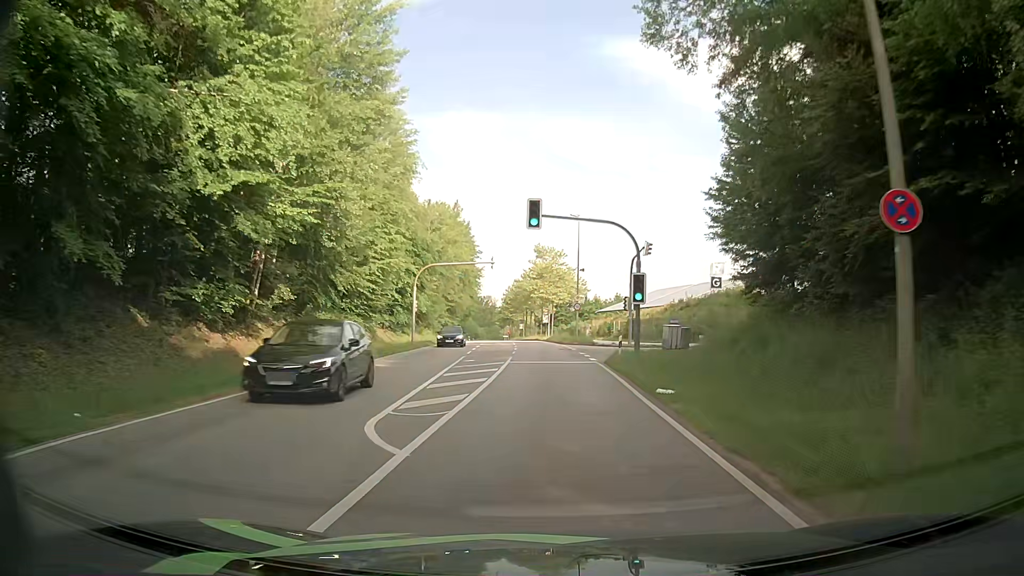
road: secondary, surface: asphalt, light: Day
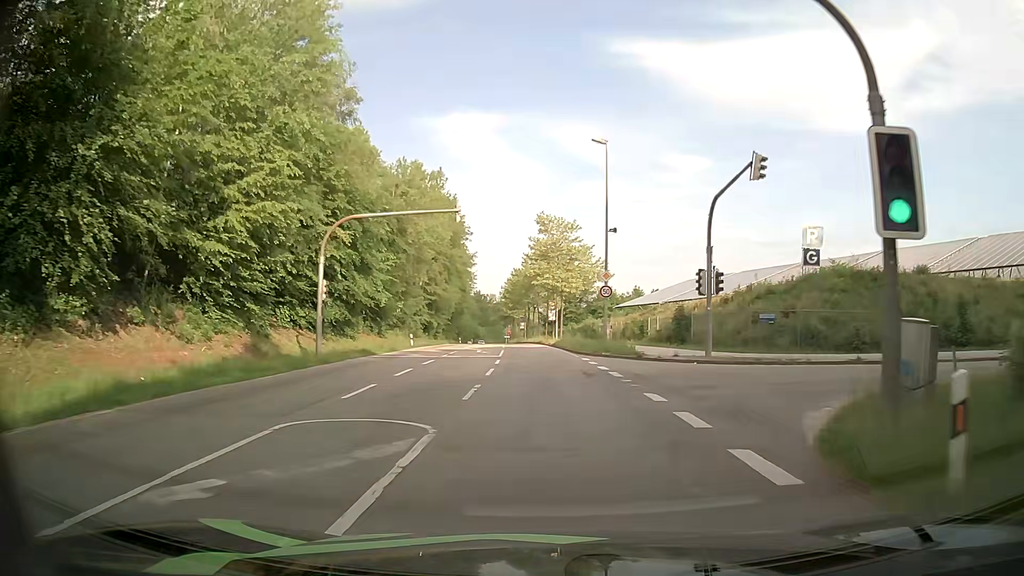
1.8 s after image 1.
(-0.3, +21.8) m; -1°
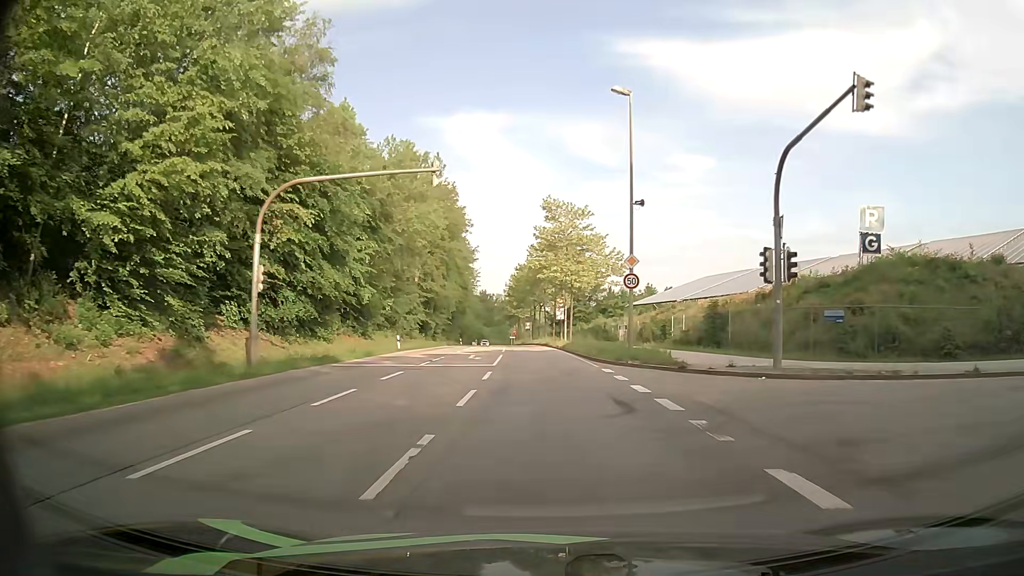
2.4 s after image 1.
(0.0, +7.2) m; -1°
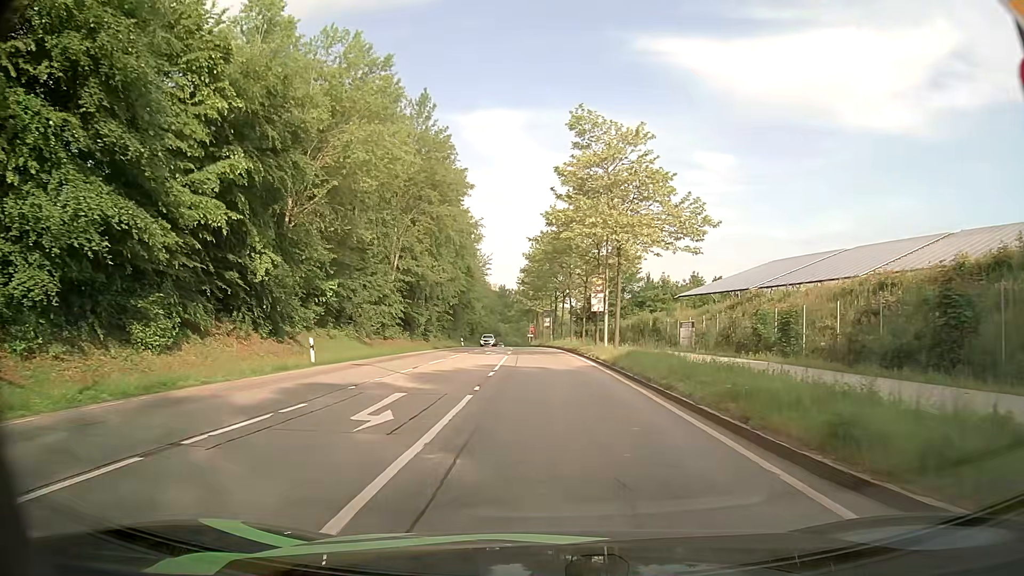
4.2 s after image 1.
(-0.3, +21.0) m; -2°
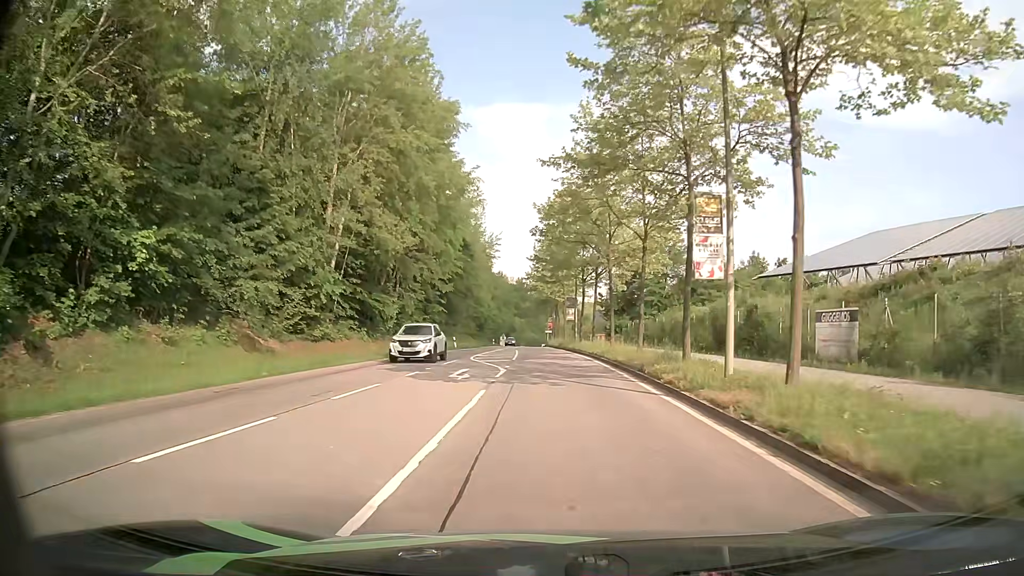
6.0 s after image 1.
(-0.2, +20.7) m; -1°
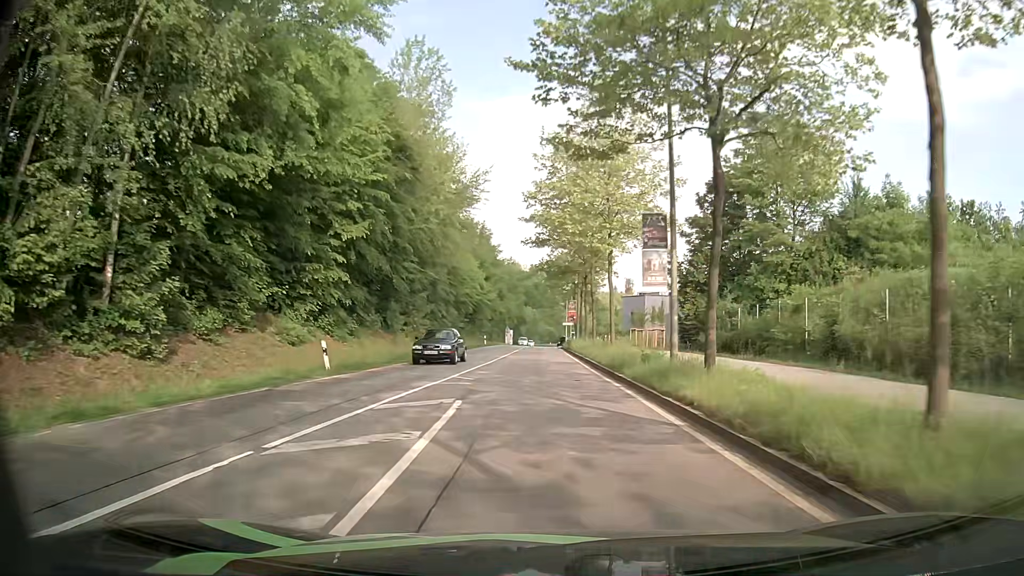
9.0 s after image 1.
(-0.3, +36.7) m; -2°
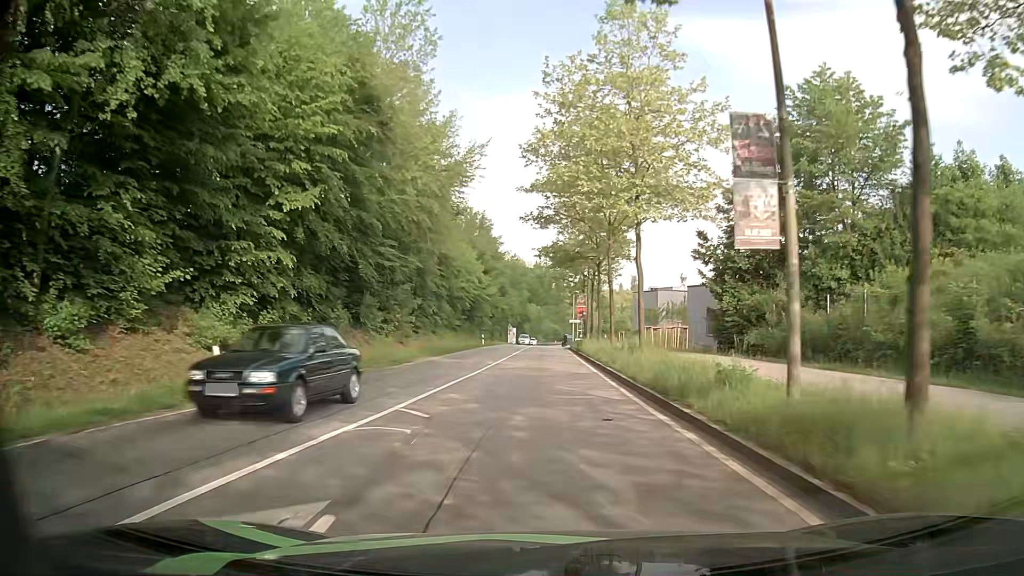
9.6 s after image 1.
(0.0, +7.7) m; 0°
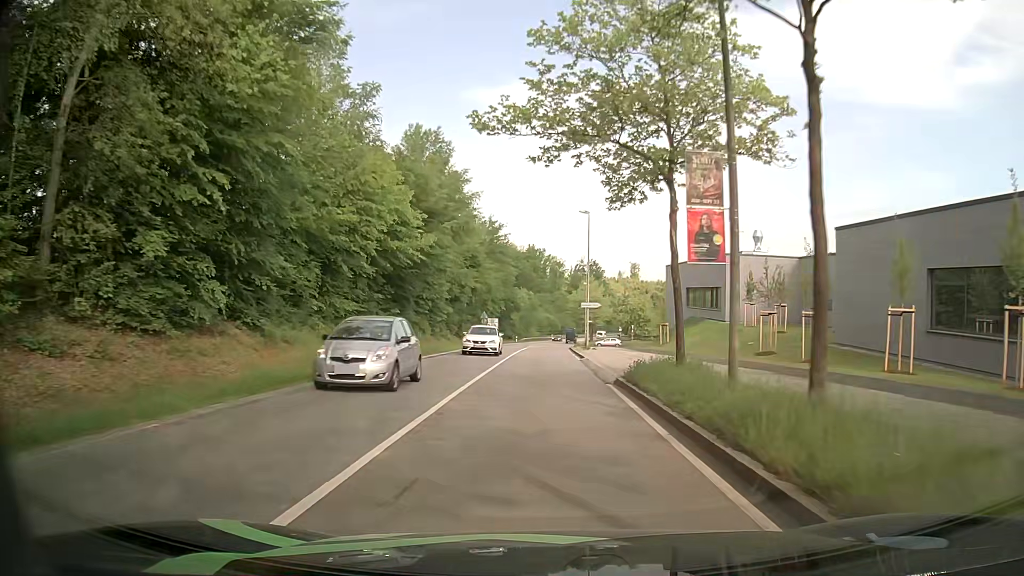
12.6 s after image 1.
(+0.1, +38.4) m; +1°
(0, +10) (0, +20) (0, +30) (0, +40) (0, +50) (0, +60) (+1, +70) (+1, +80) (+2, +90) (+3, +100) m
